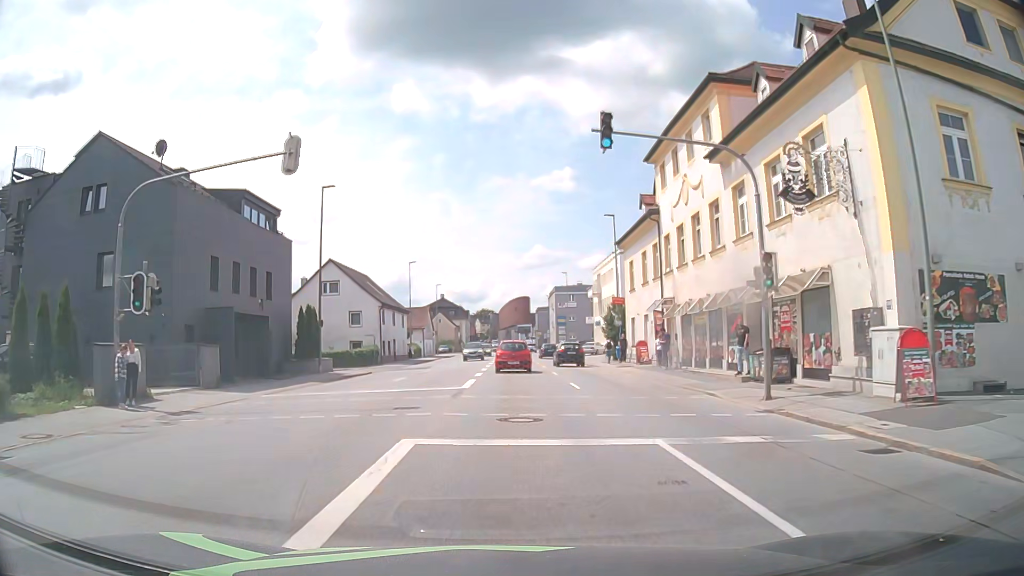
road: tertiary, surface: asphalt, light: Day
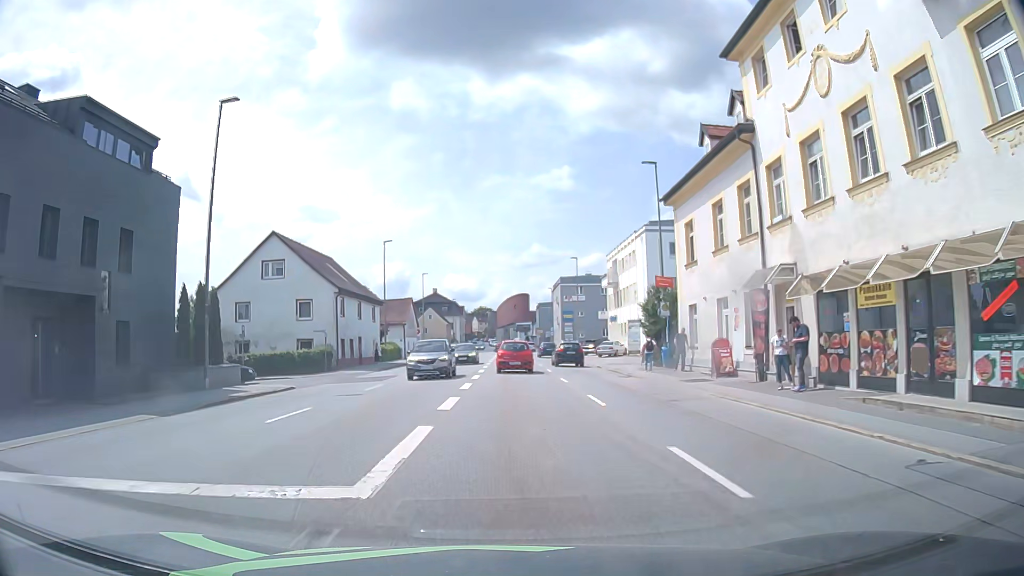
(+0.1, +14.4) m; 0°
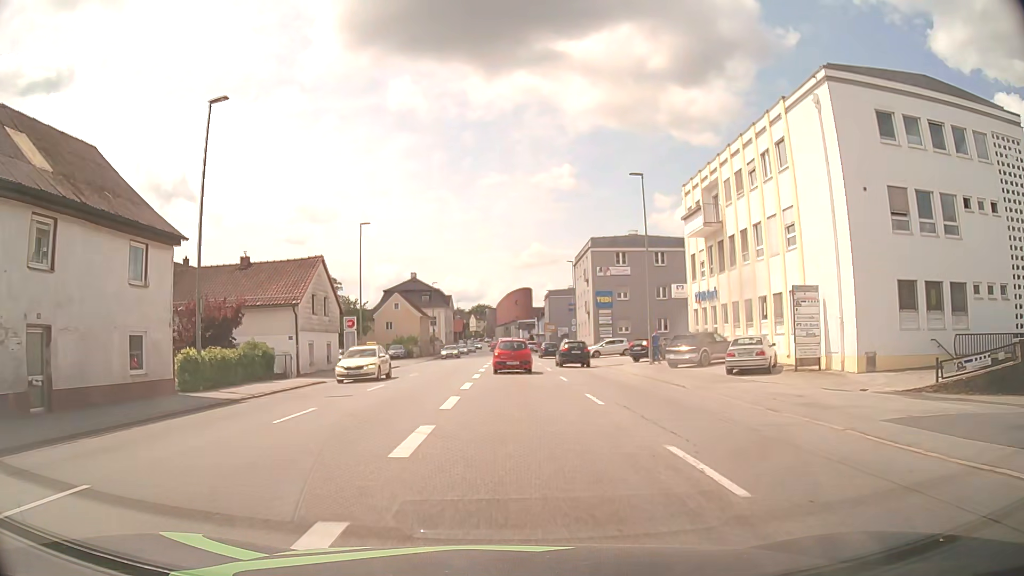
(+0.2, +35.9) m; 0°
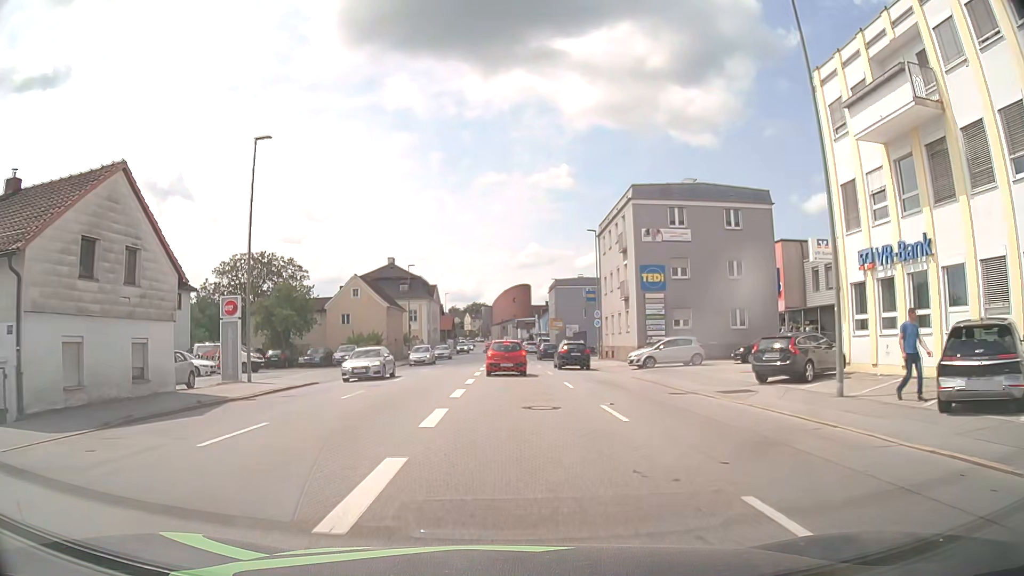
(0.0, +21.2) m; 0°
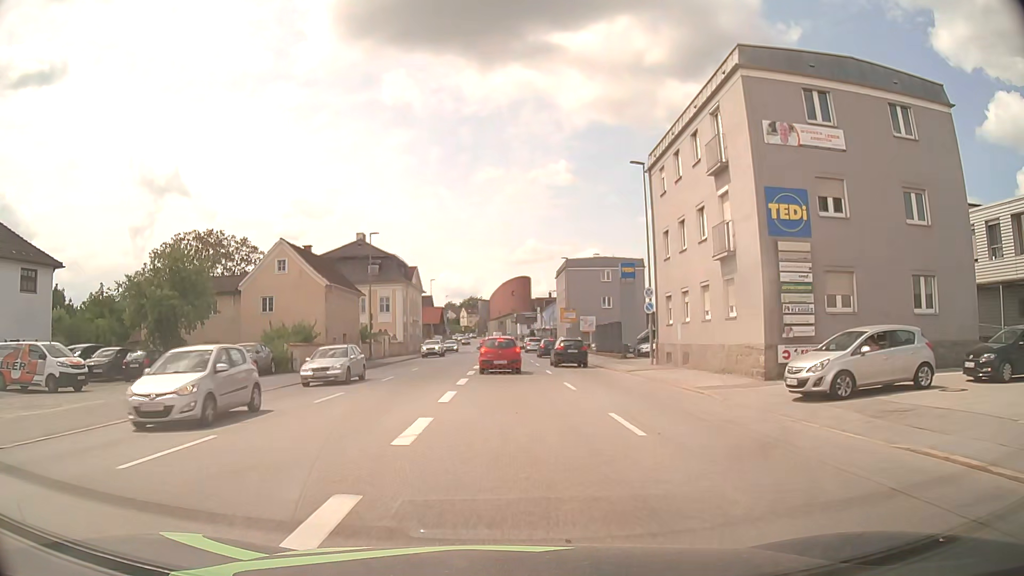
(+0.1, +20.0) m; 0°
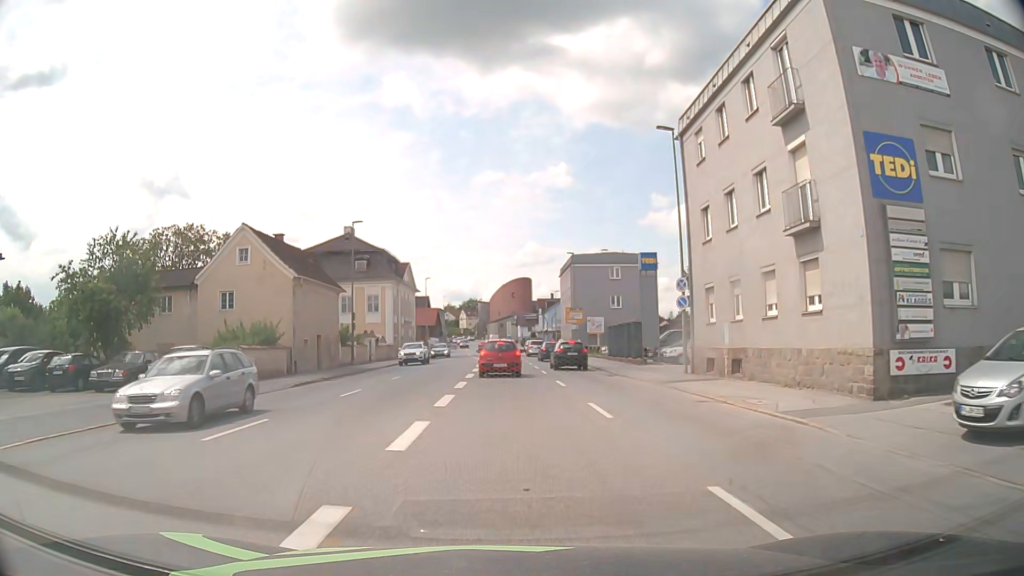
(0.0, +6.4) m; 0°
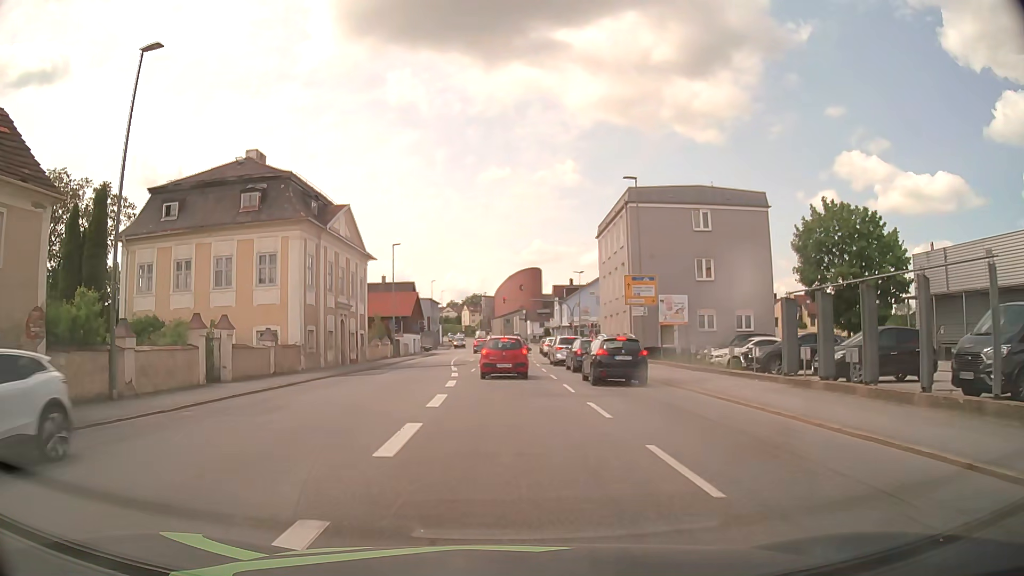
(-0.2, +30.5) m; -1°
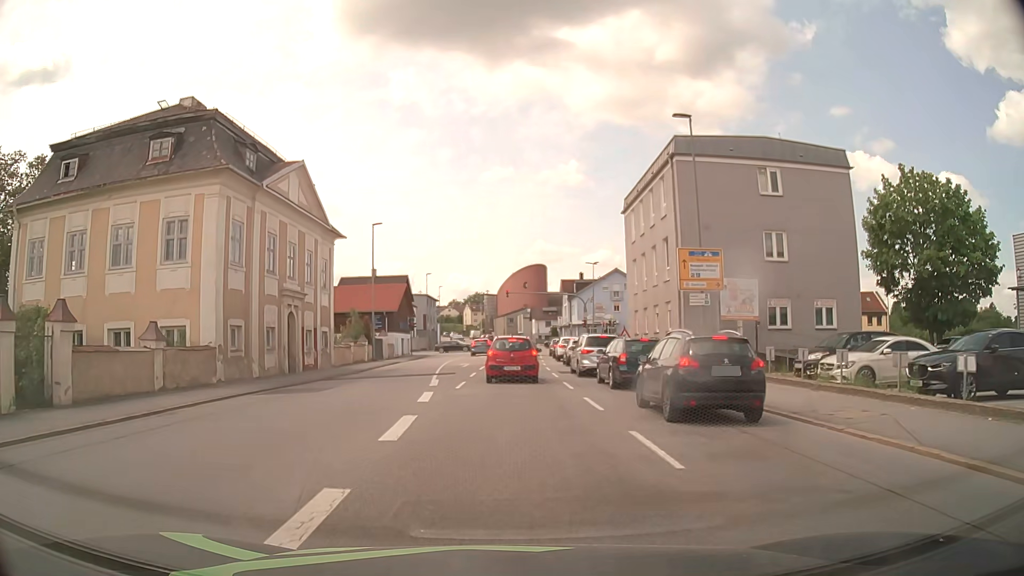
(0.0, +10.7) m; 0°
(0, +10) (0, +20) (0, +30) (+1, +40) (+1, +50) (+2, +60) (+2, +70) (+2, +80) (+3, +90) (+3, +100) m
